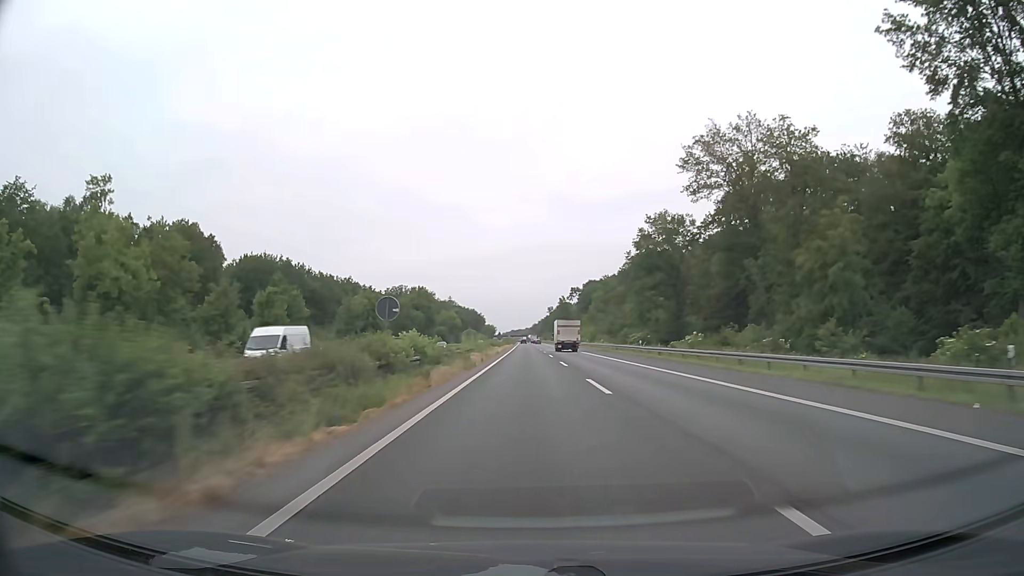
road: motorway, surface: asphalt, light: Day
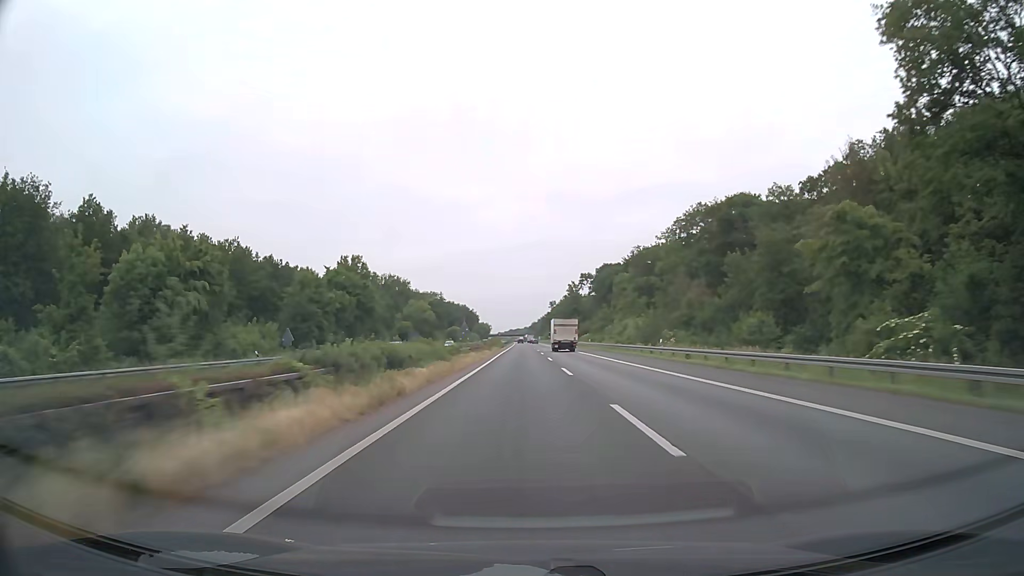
(+0.1, +63.2) m; 0°
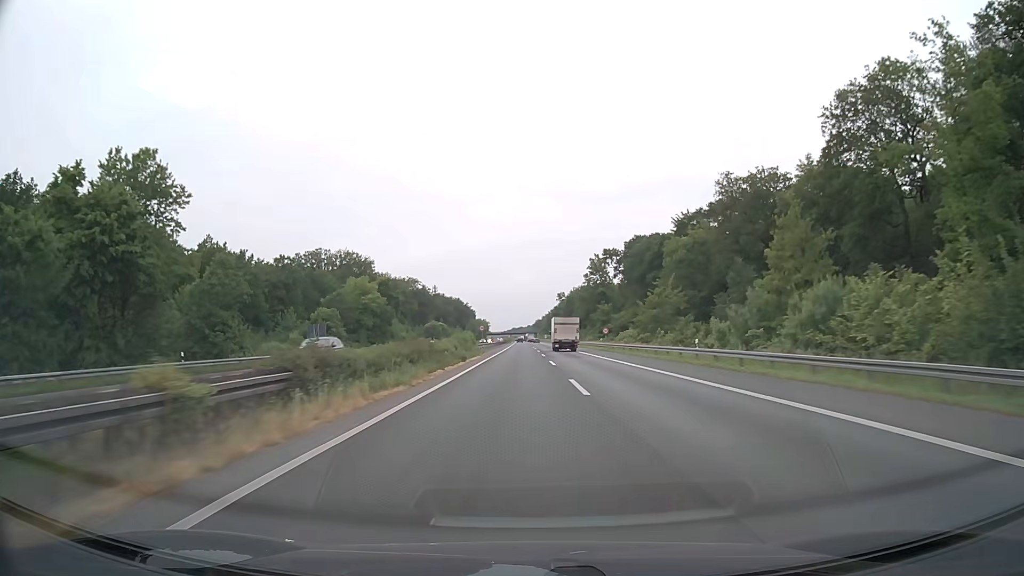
(-0.2, +63.4) m; 0°
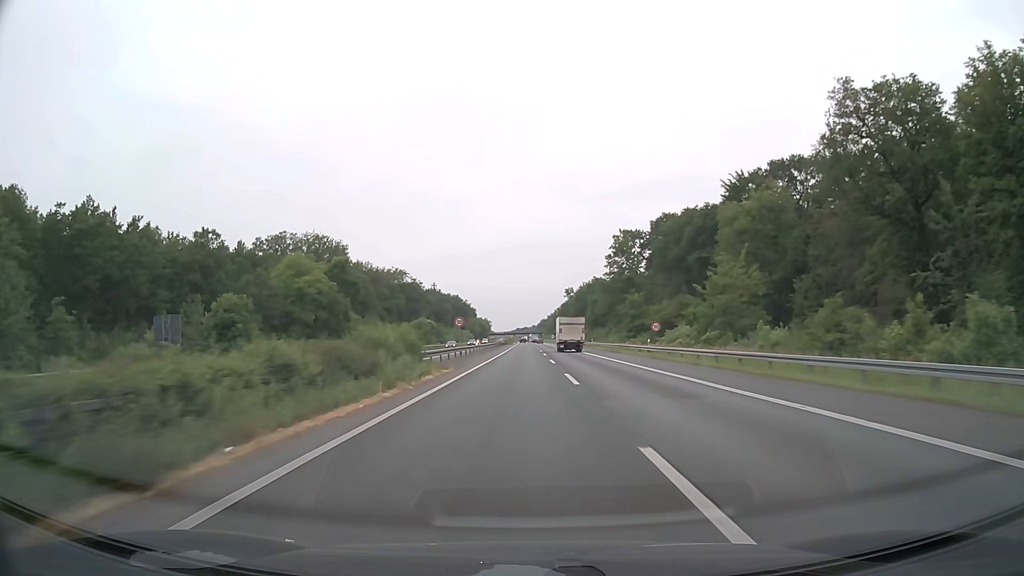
(-0.1, +31.7) m; 0°
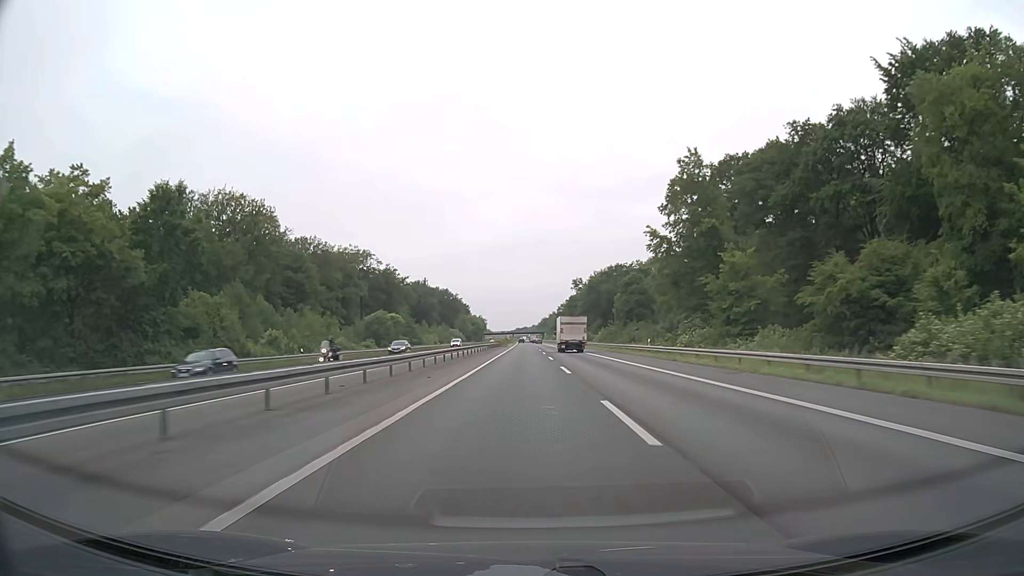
(-0.2, +47.5) m; 0°
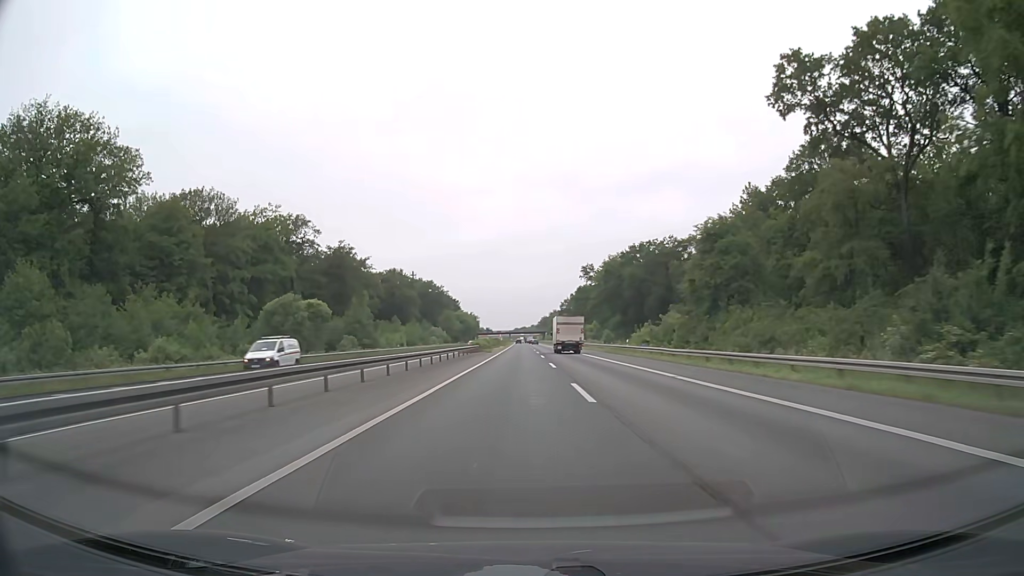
(0.0, +47.5) m; 0°
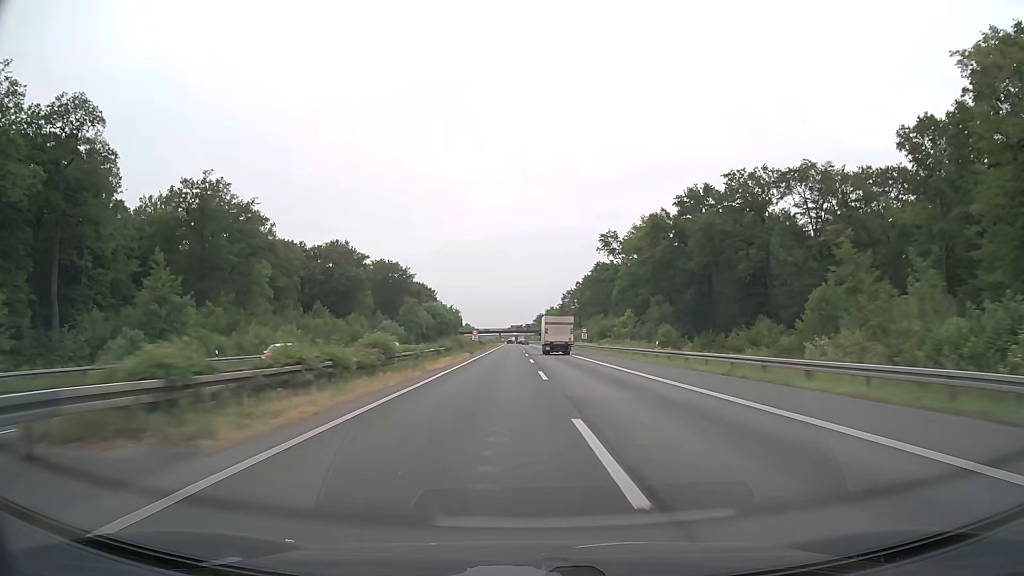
(-0.1, +63.2) m; 0°
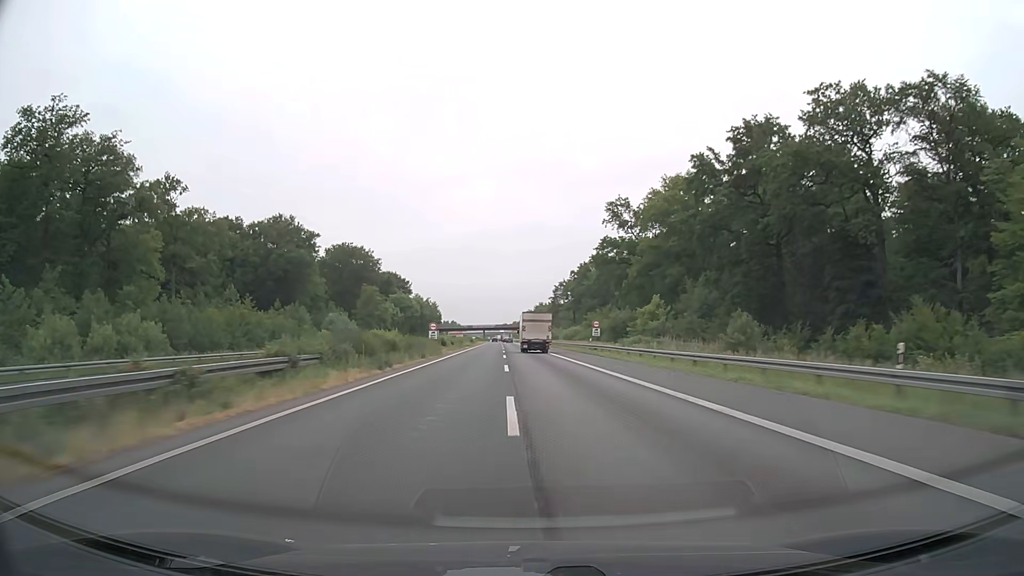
(+0.4, +31.6) m; +1°
(0, +10) (0, +20) (0, +30) (0, +40) (0, +50) (-1, +60) (-1, +70) (-1, +80) (-1, +90) (-2, +100) m
